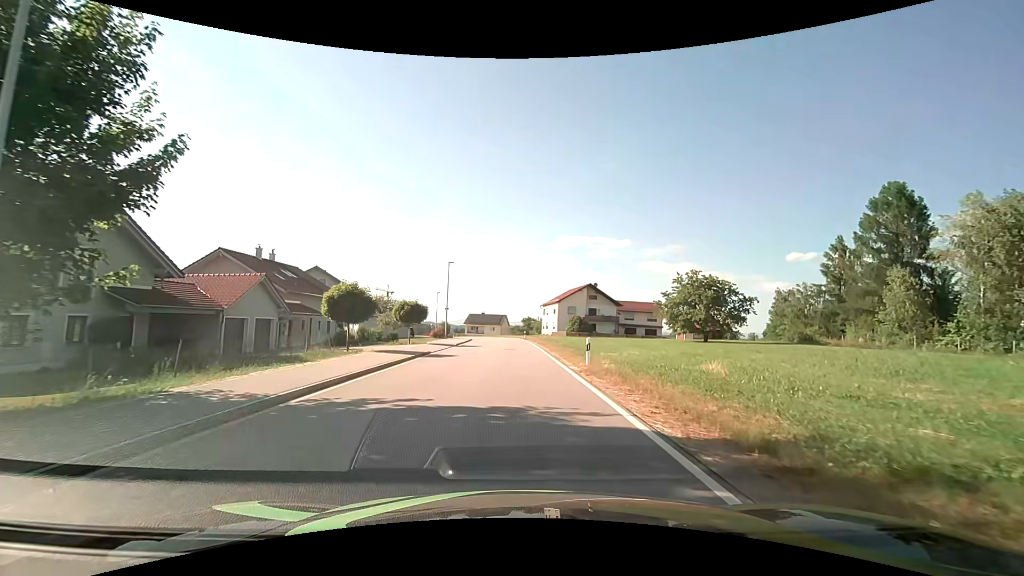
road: unclassified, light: Day
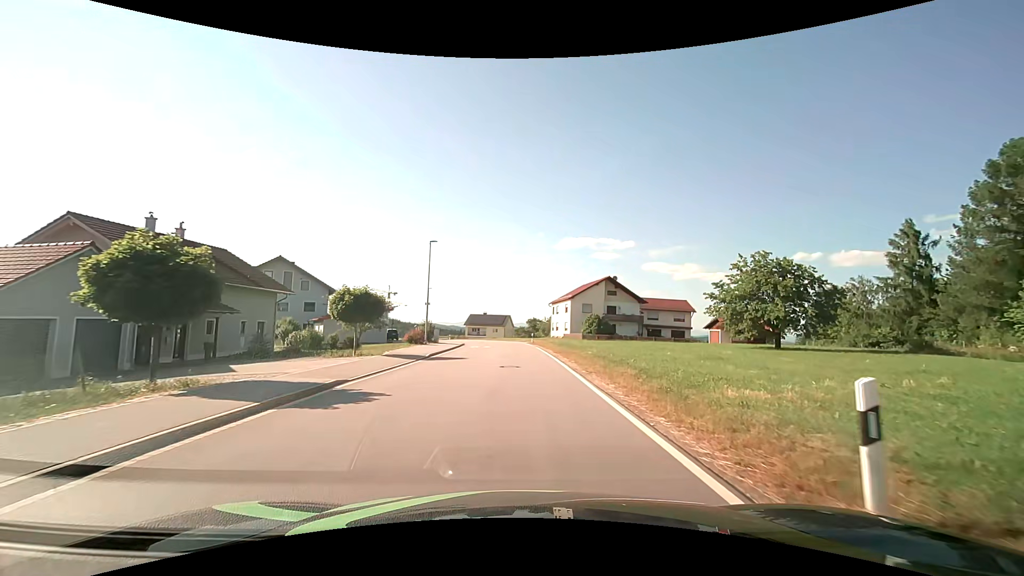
(+0.1, +13.8) m; 0°
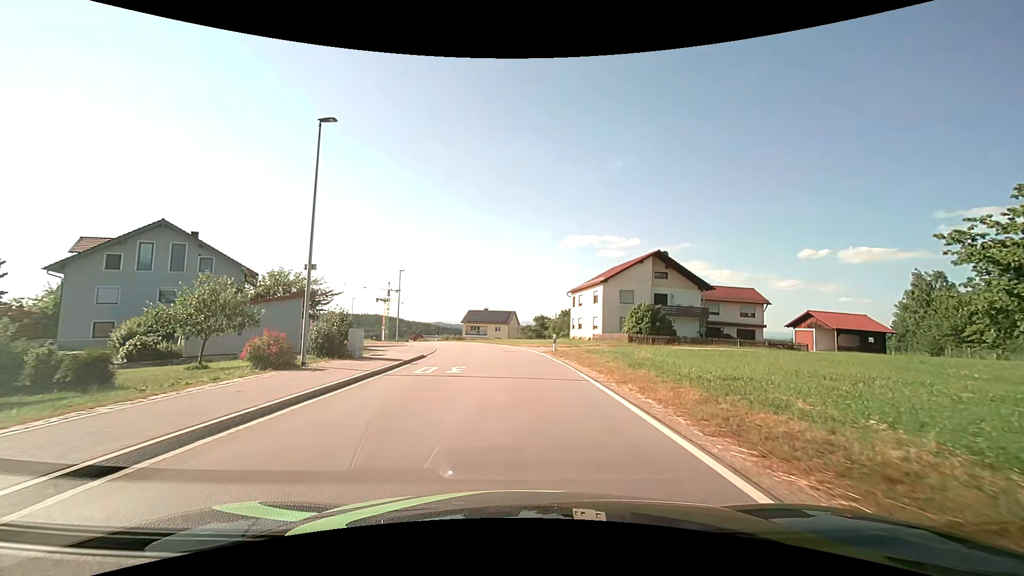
(-0.1, +23.1) m; -1°
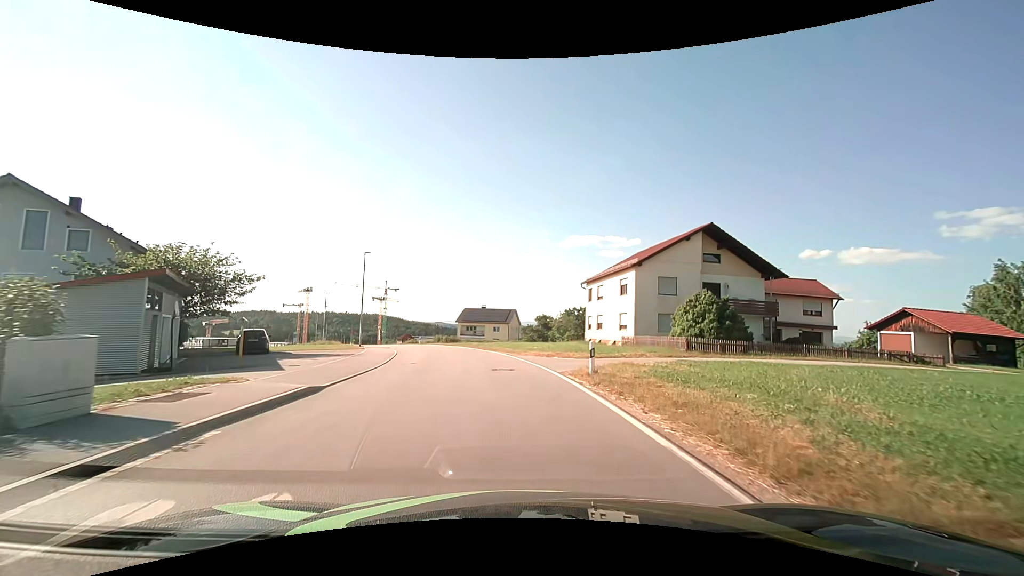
(0.0, +13.4) m; 0°
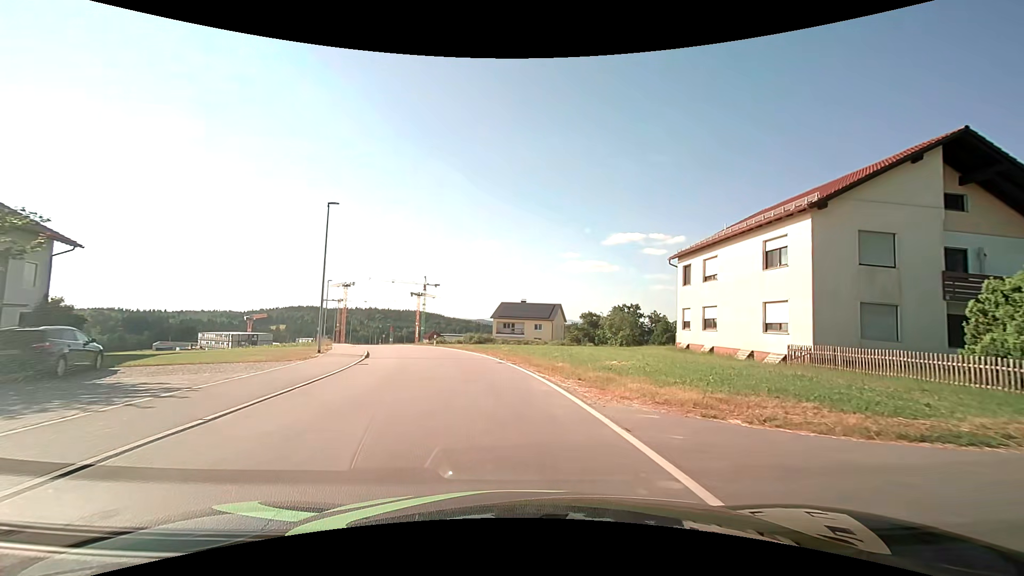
(-0.6, +17.1) m; -4°
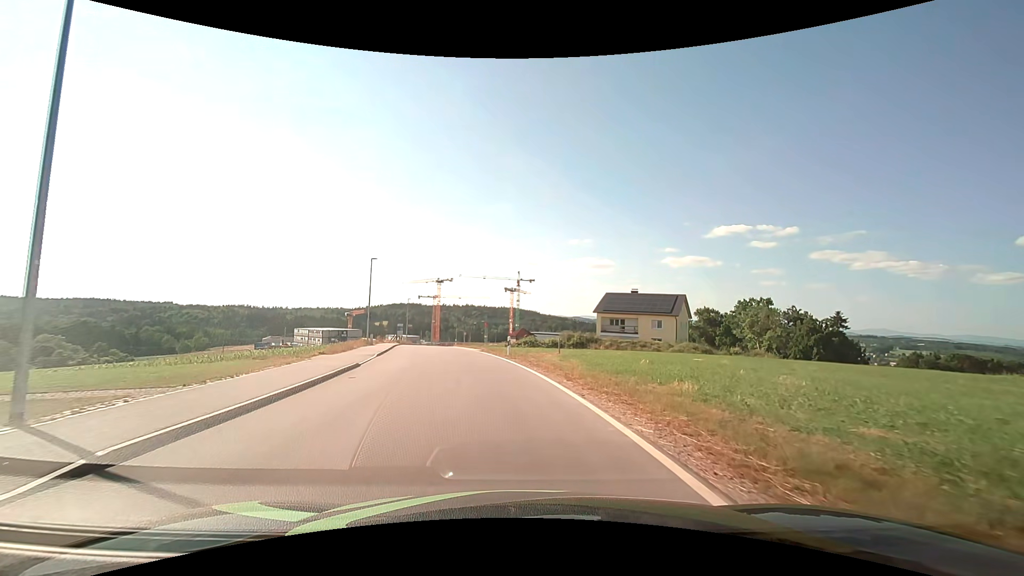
(-2.0, +20.9) m; -11°
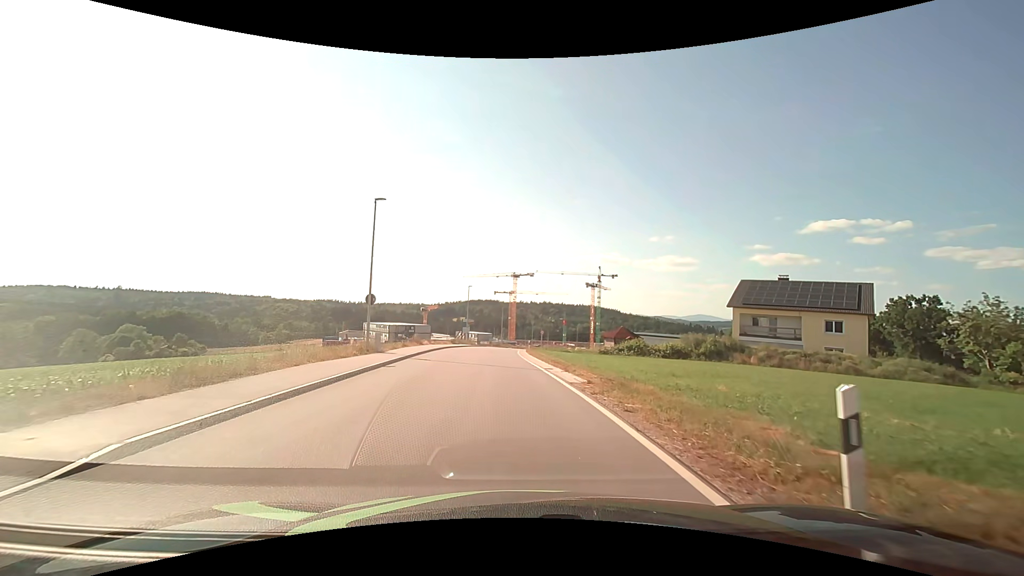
(-2.0, +22.1) m; -9°
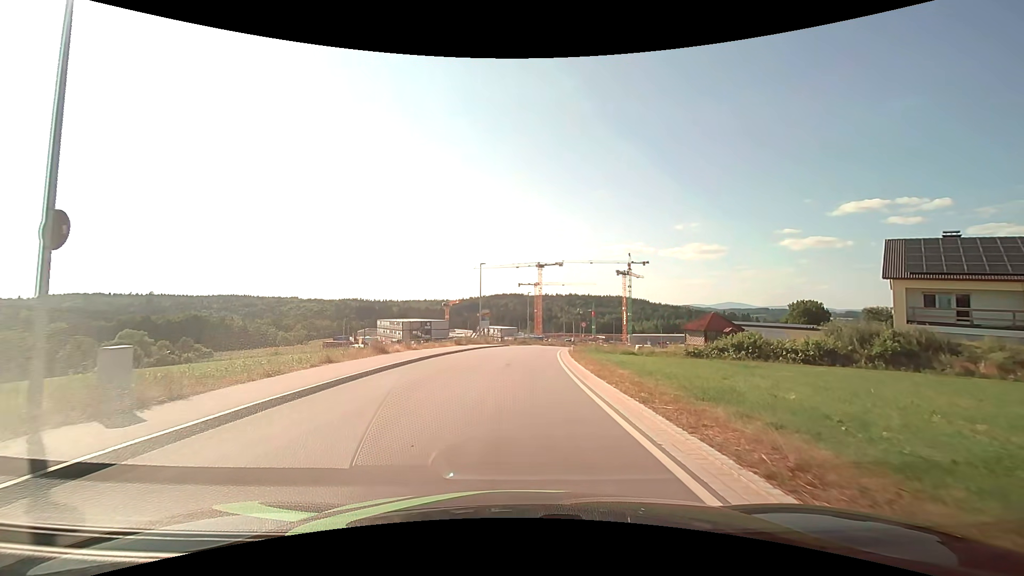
(-0.6, +19.3) m; -3°
(0, +10) (0, +20) (0, +30) (+1, +40) (+2, +50) (+4, +60) (+5, +70) (+8, +79) (+10, +89) (+13, +99) m
